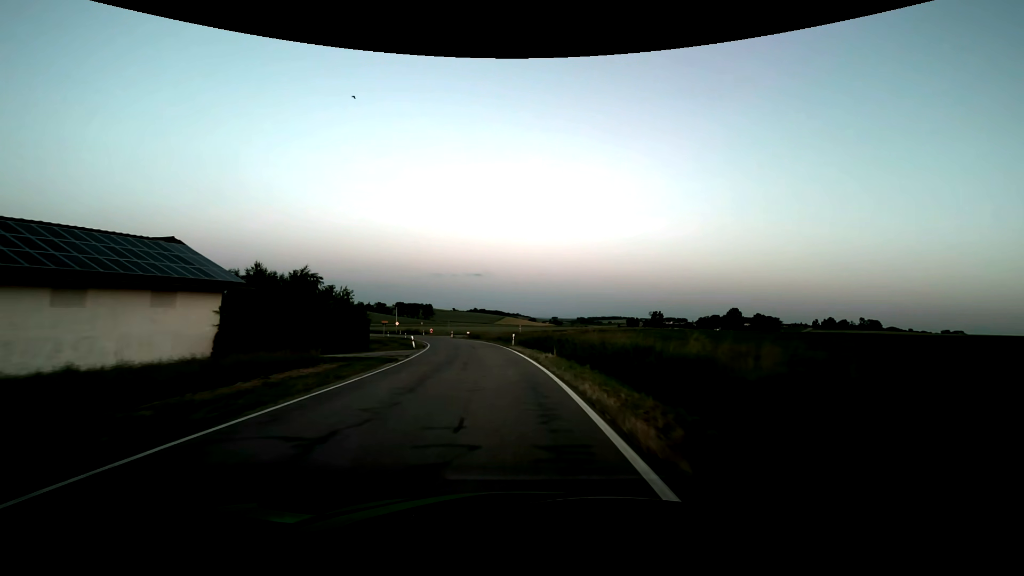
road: tertiary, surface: asphalt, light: Dusk
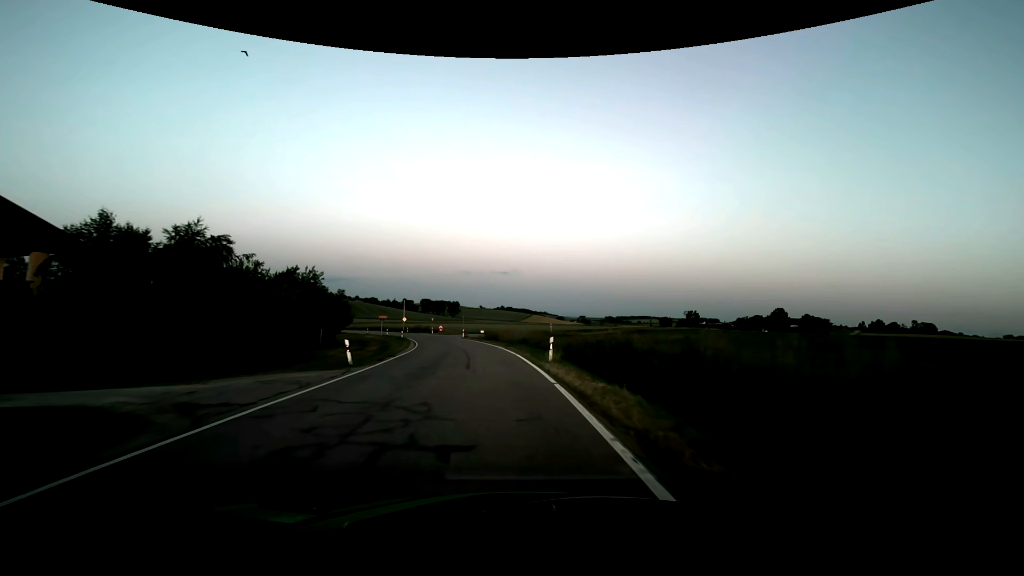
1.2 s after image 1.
(-0.4, +19.0) m; -3°
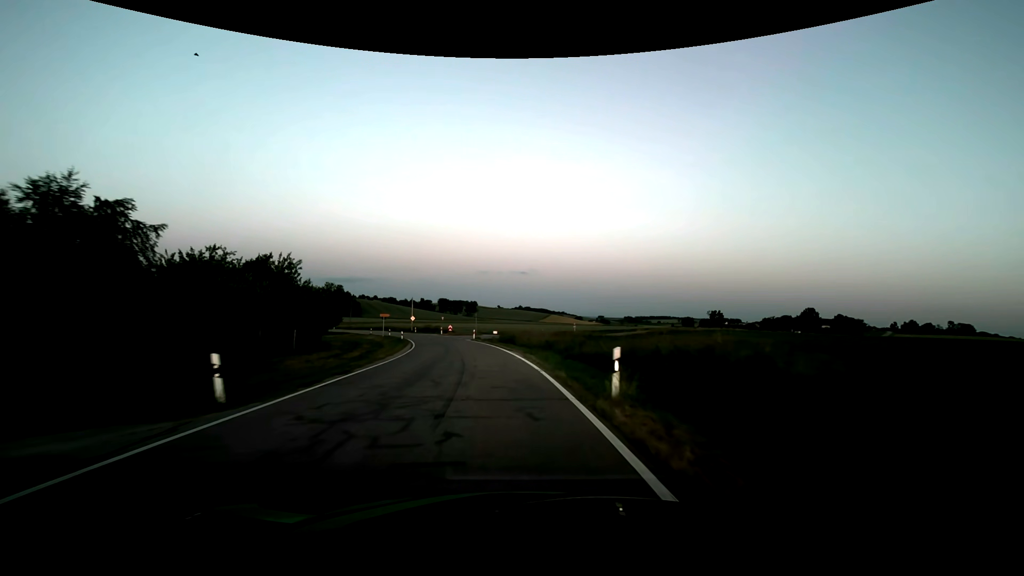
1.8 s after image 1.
(-0.2, +9.0) m; -3°
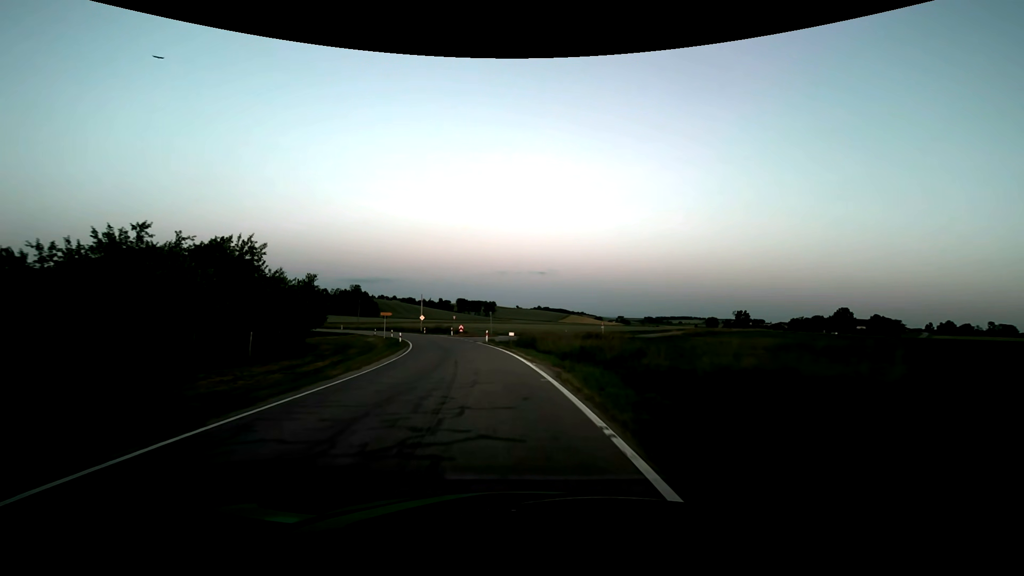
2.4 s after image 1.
(-0.1, +8.6) m; -2°
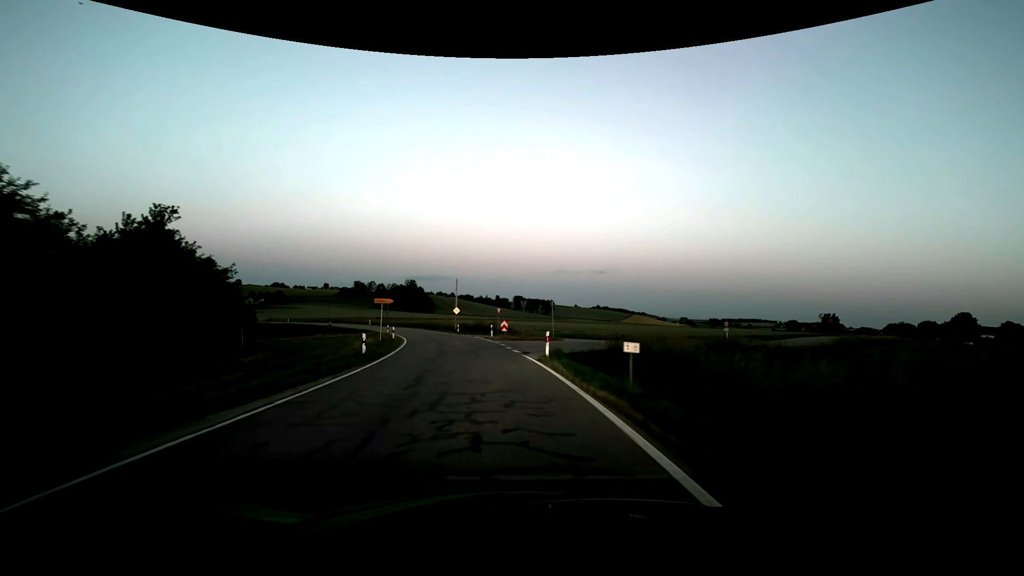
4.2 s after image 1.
(-1.3, +22.4) m; -7°
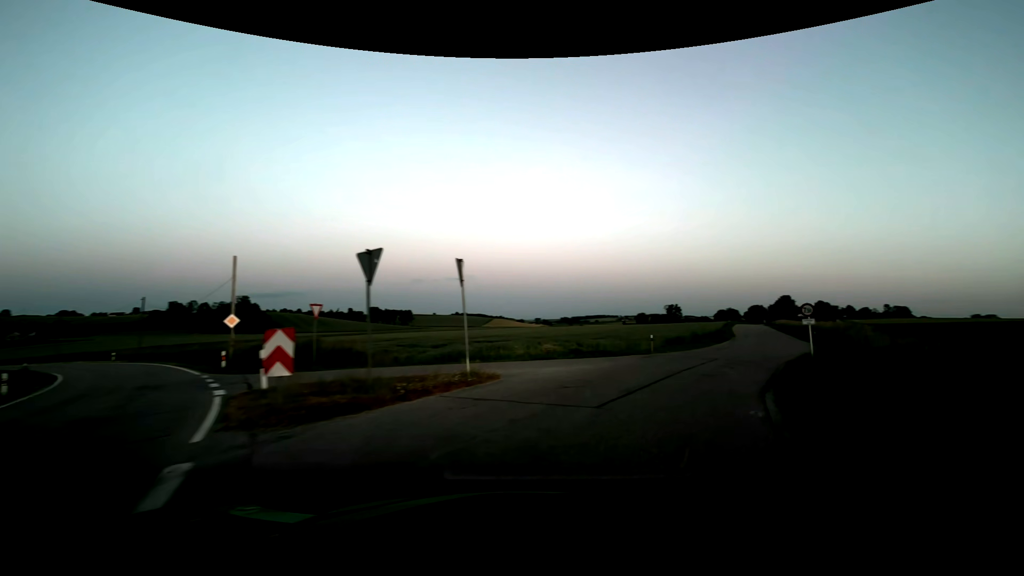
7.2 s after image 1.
(0.0, +26.8) m; +14°
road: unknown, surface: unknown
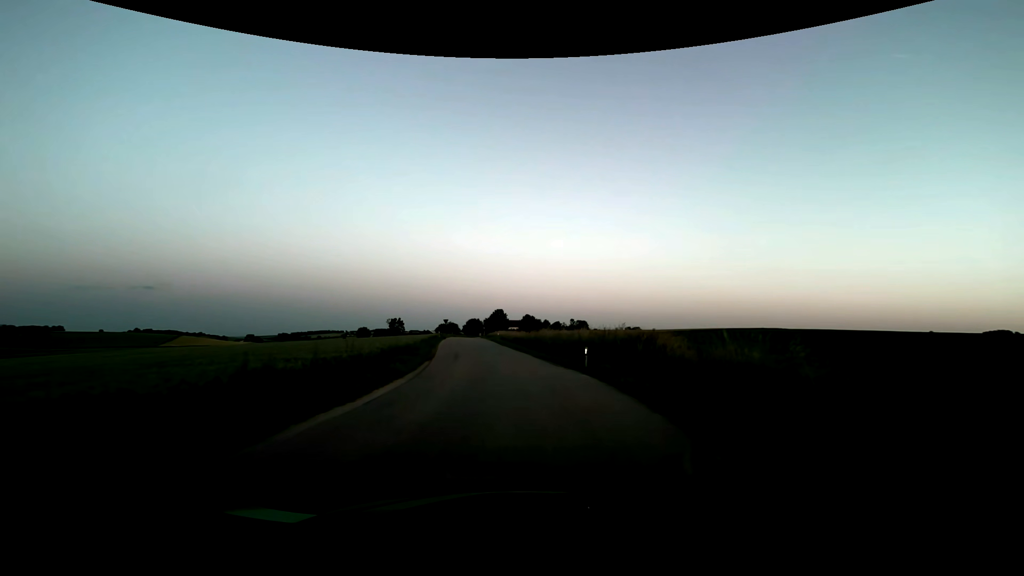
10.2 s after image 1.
(+12.3, +26.2) m; +33°
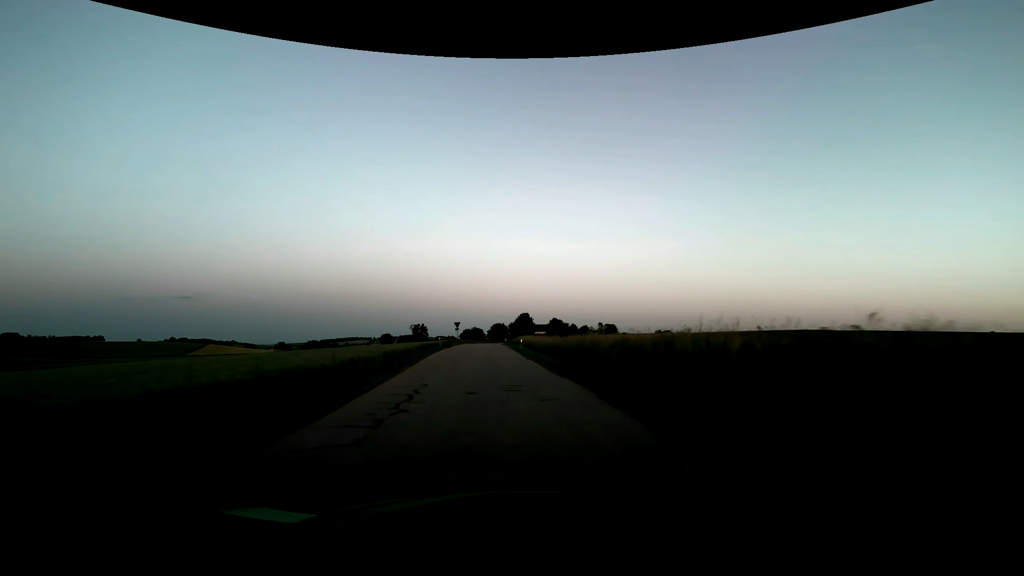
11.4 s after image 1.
(-0.2, +16.4) m; -2°
(0, +10) (-1, +20) (-1, +30) (-2, +40) (-3, +50) (-4, +60) (-4, +70) (-5, +80) (-5, +90) (-6, +100) m
